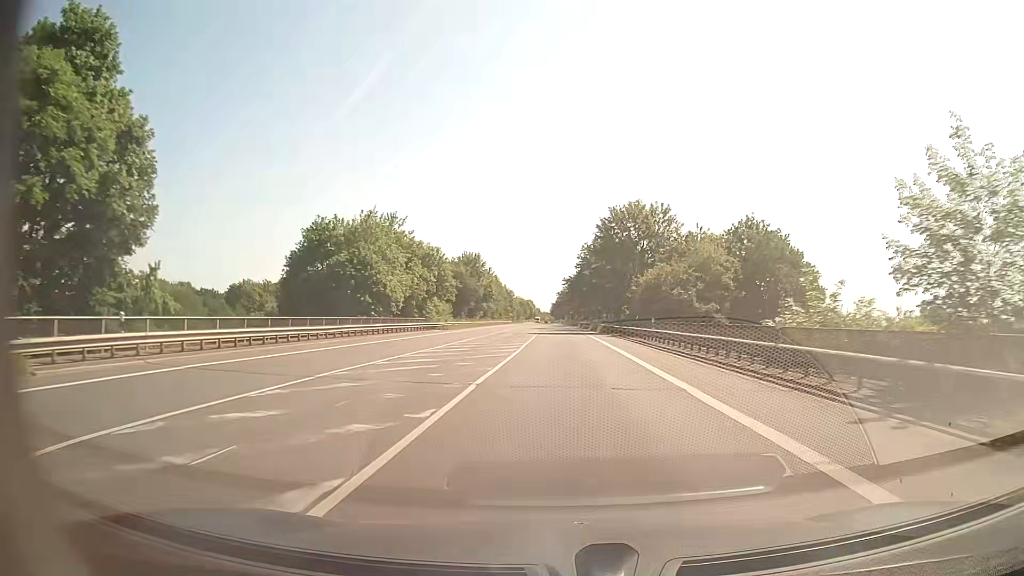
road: secondary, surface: asphalt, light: Day
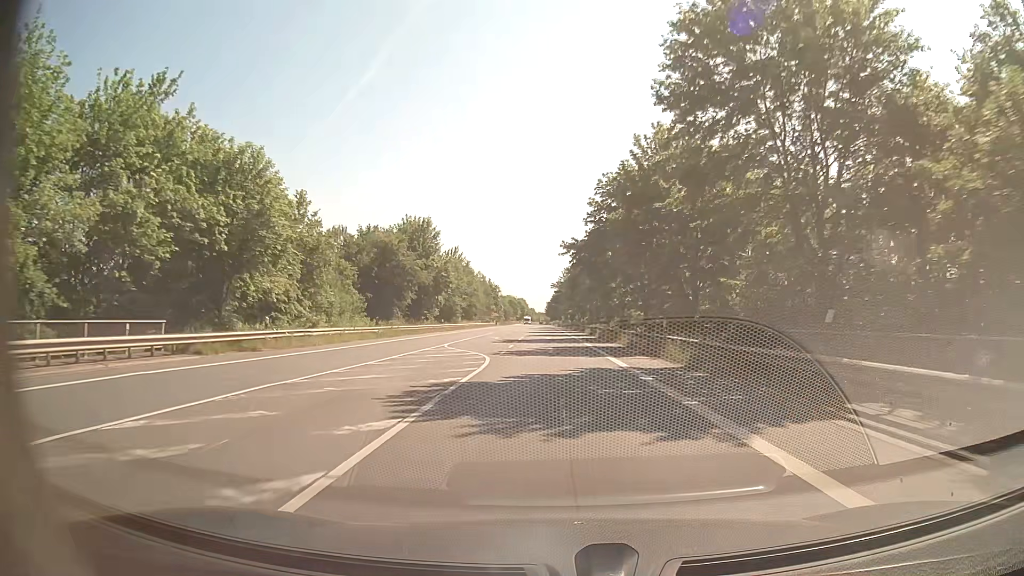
(+0.3, +45.0) m; 0°
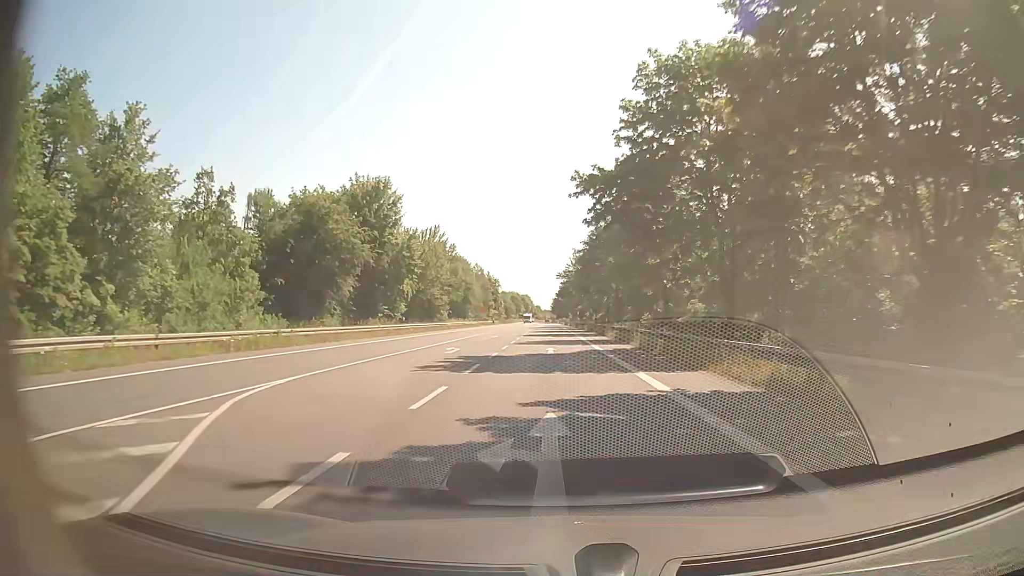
(-0.1, +22.6) m; 0°
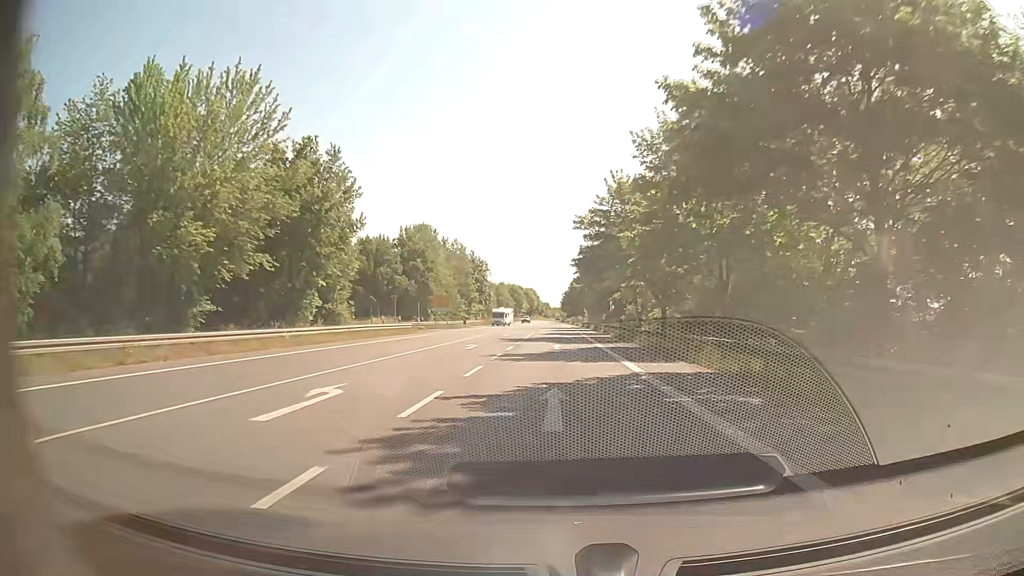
(-1.1, +56.5) m; -2°
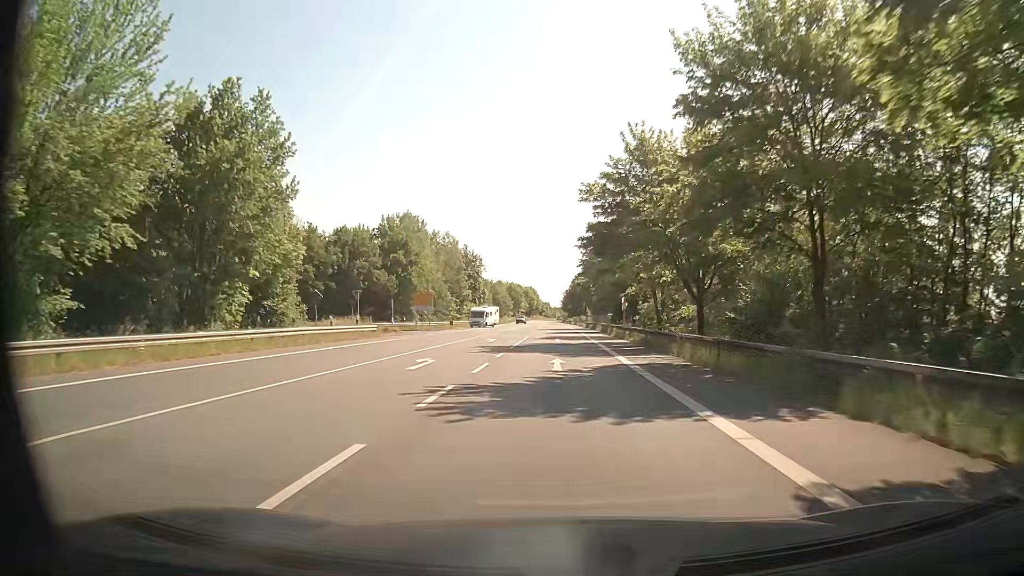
(+0.1, +11.3) m; 0°
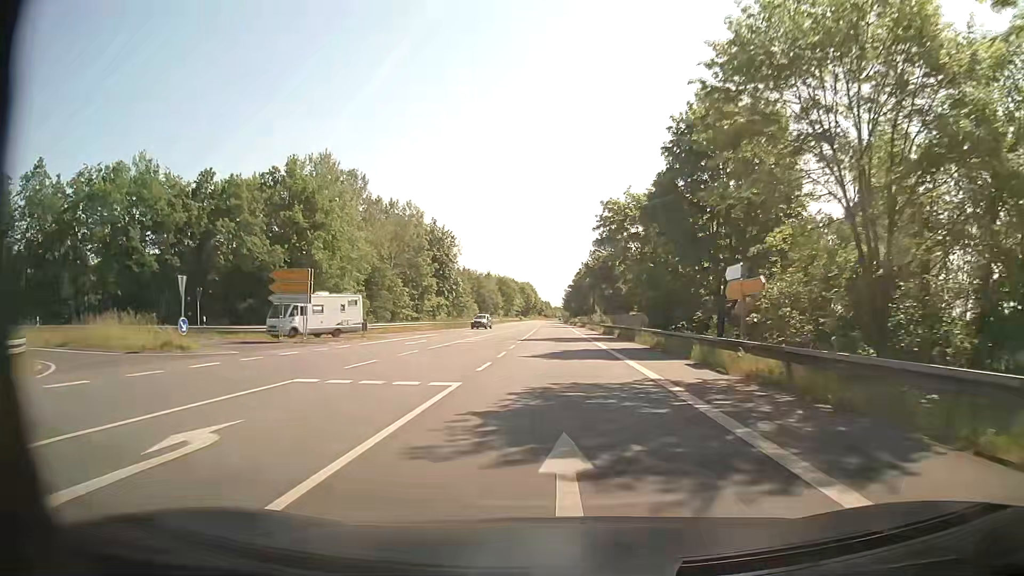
(+0.3, +33.9) m; 0°
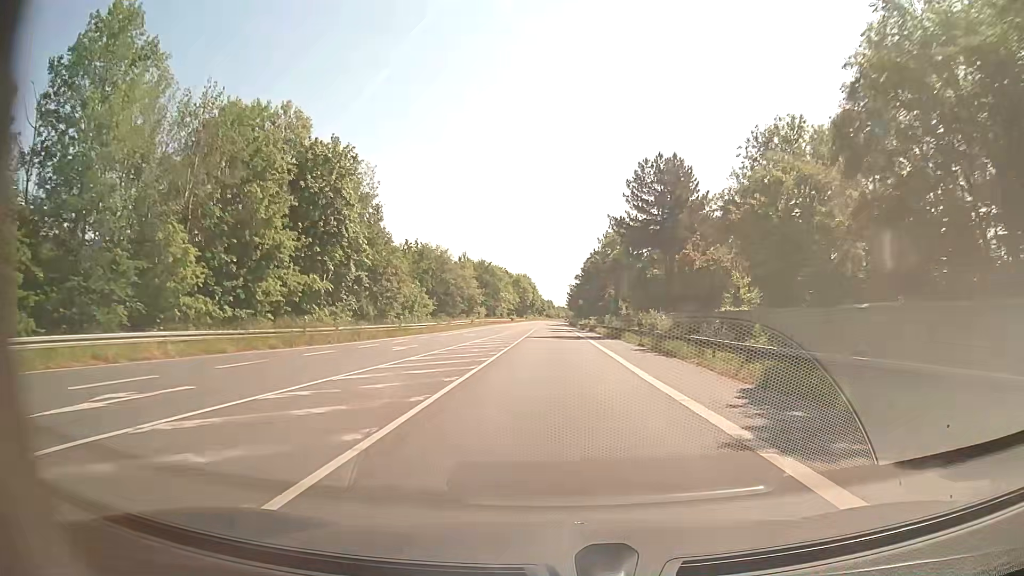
(+0.4, +45.2) m; 0°
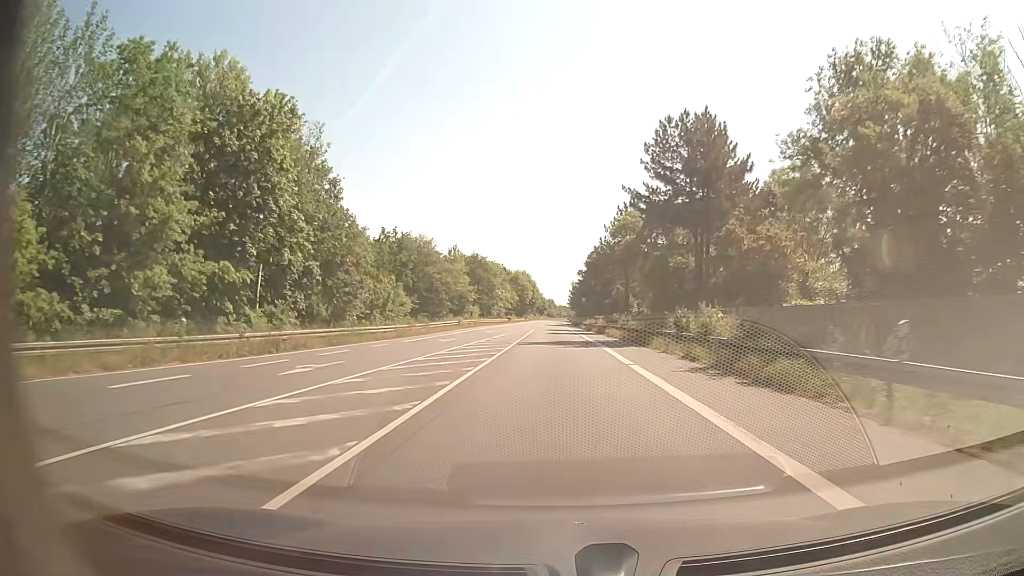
(0.0, +11.3) m; 0°
(0, +10) (0, +20) (0, +30) (0, +40) (0, +50) (0, +60) (0, +70) (0, +80) (0, +90) (0, +100) m
